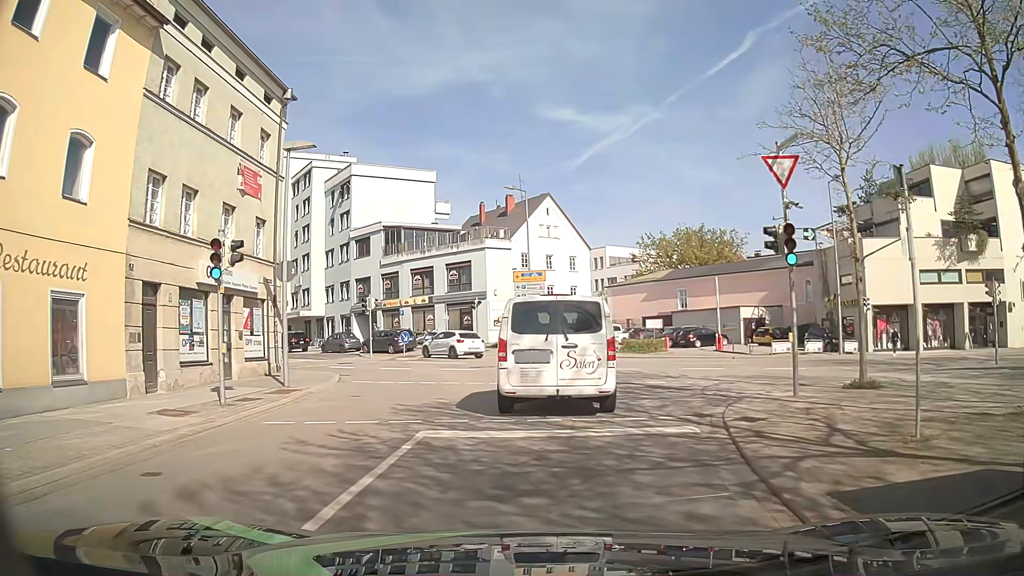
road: tertiary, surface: asphalt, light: Day
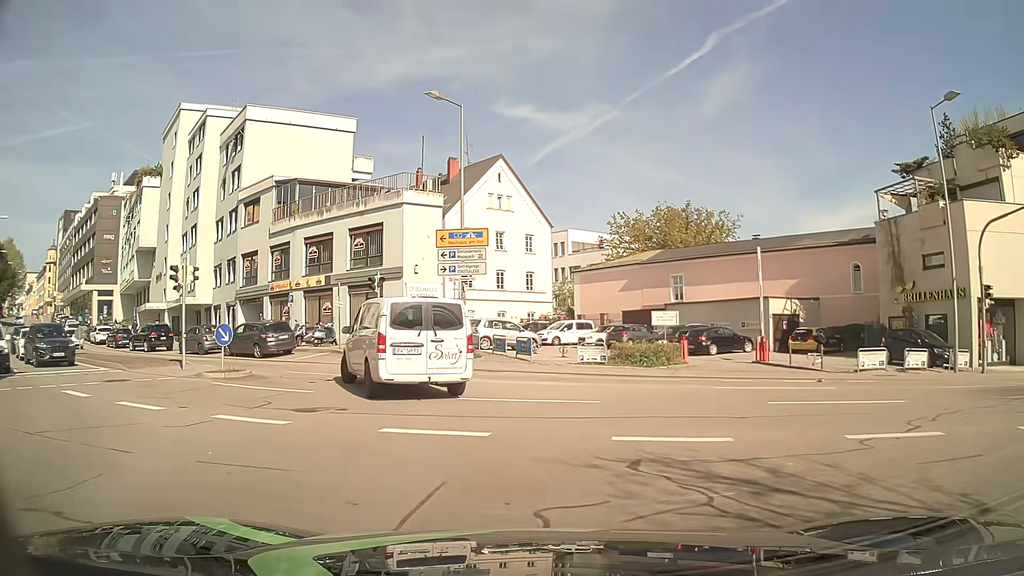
(+0.9, +16.2) m; +5°
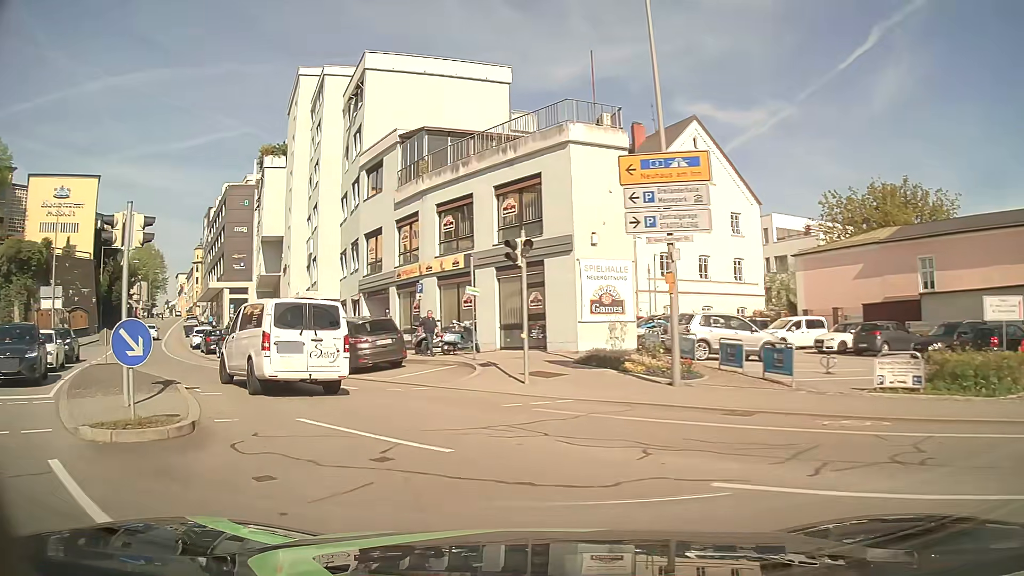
(-1.0, +11.2) m; -14°
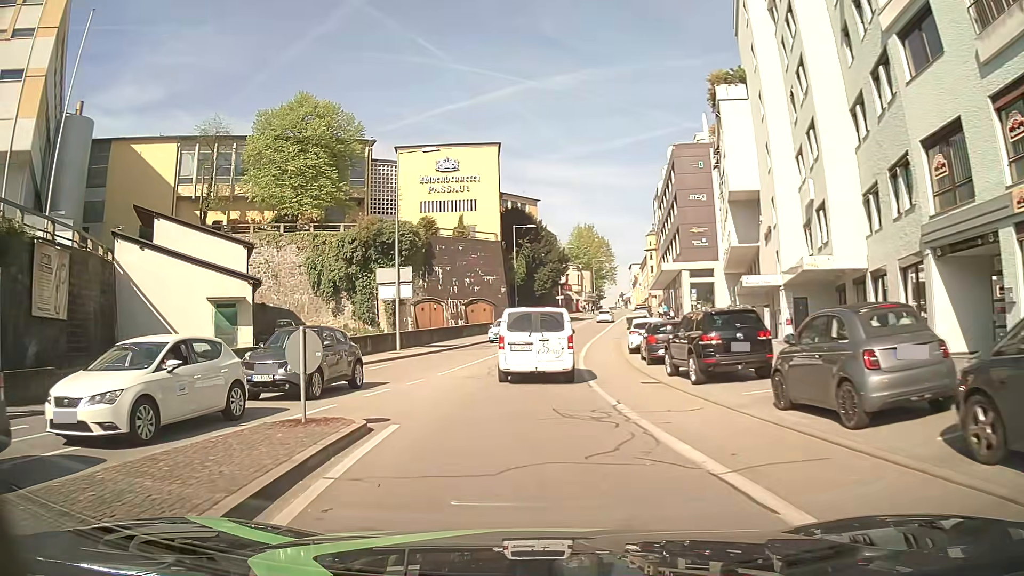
(-6.9, +15.7) m; -42°
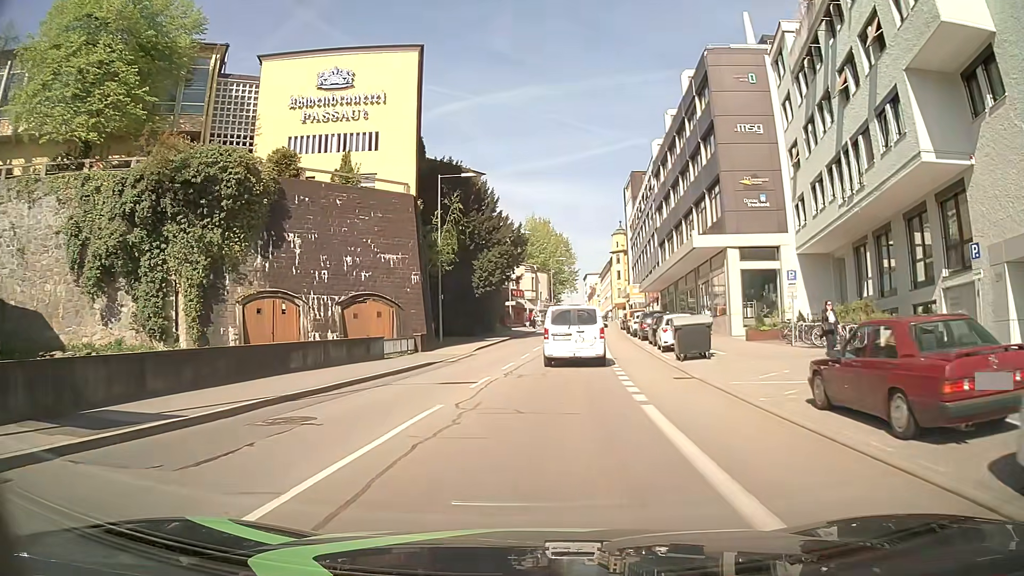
(+0.6, +28.4) m; +5°
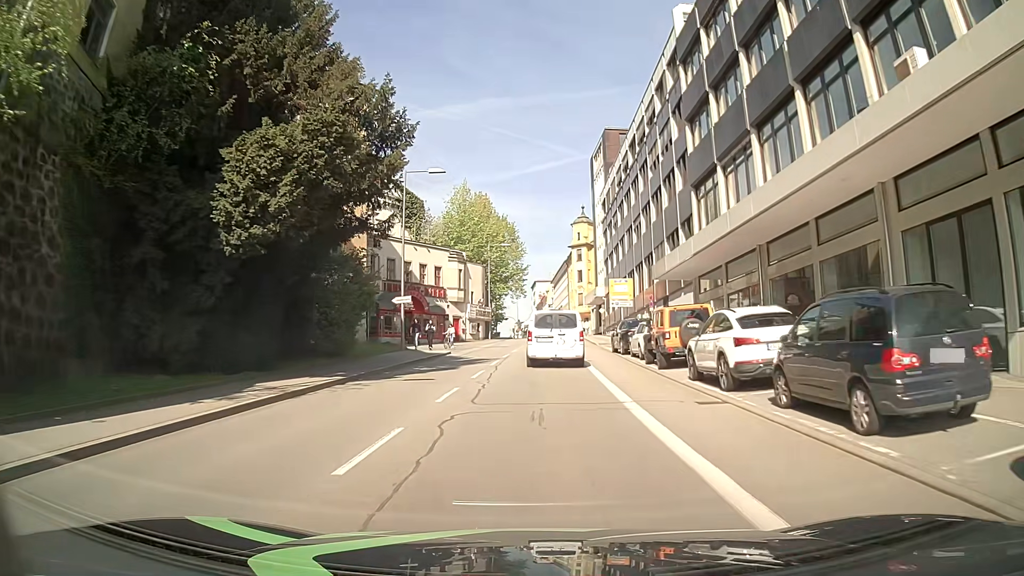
(+2.0, +32.4) m; +6°
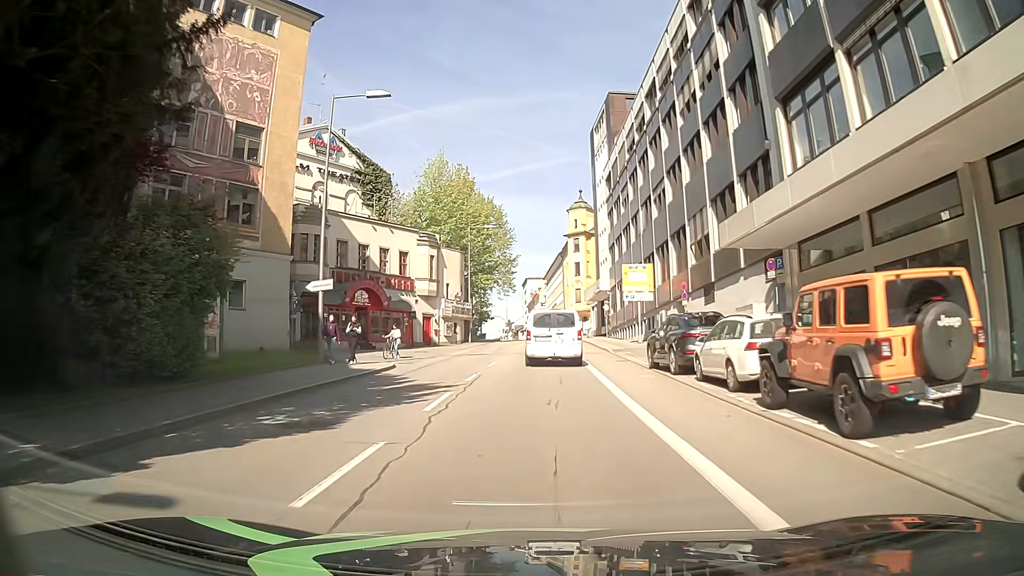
(-0.1, +13.1) m; -1°
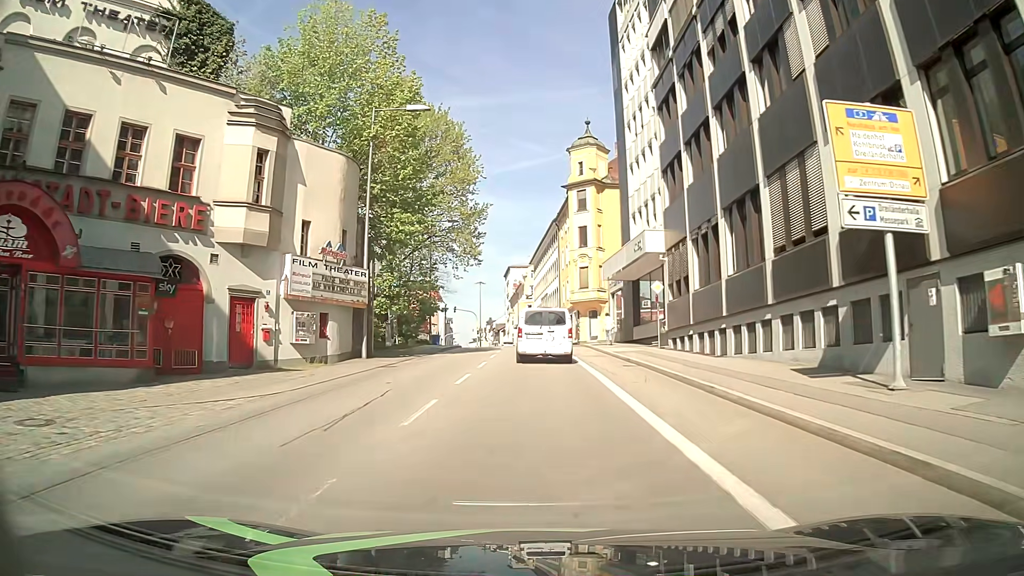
(+0.6, +32.1) m; +2°
(0, +10) (0, +20) (0, +30) (0, +40) (0, +50) (-1, +60) (-2, +70) (-5, +79) (-9, +88) (-15, +97) m
